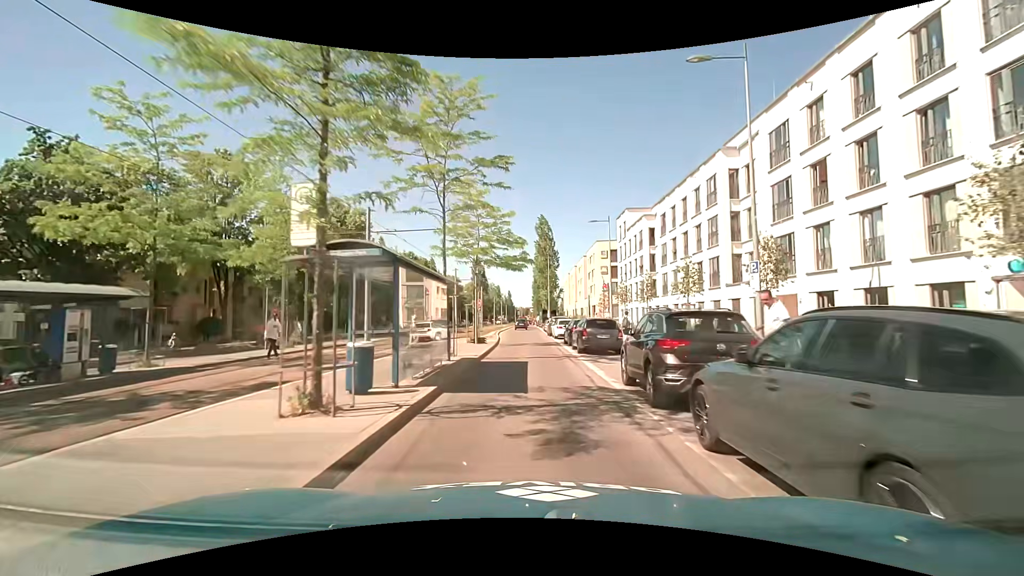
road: secondary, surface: asphalt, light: Day
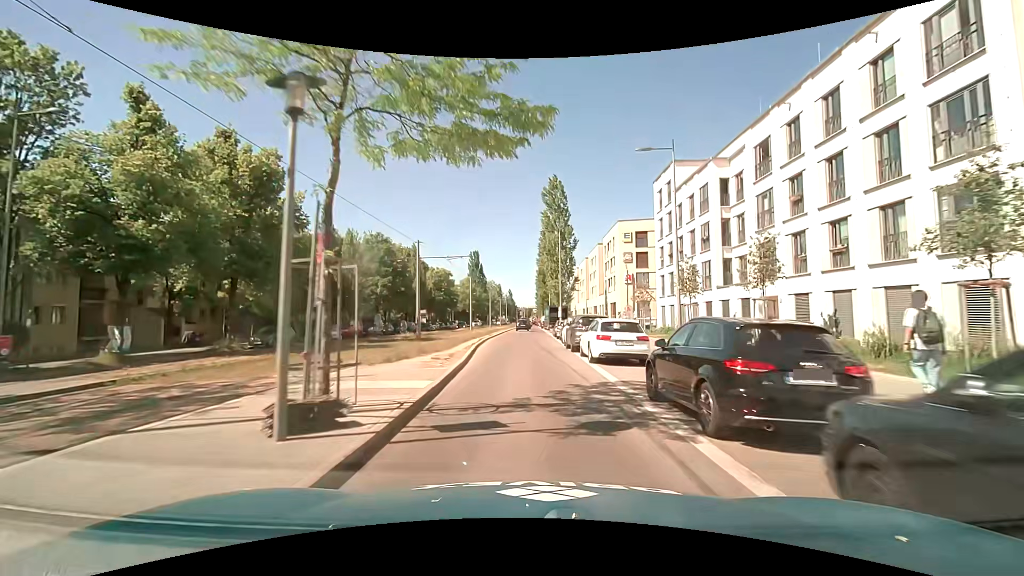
(+0.1, +19.8) m; 0°
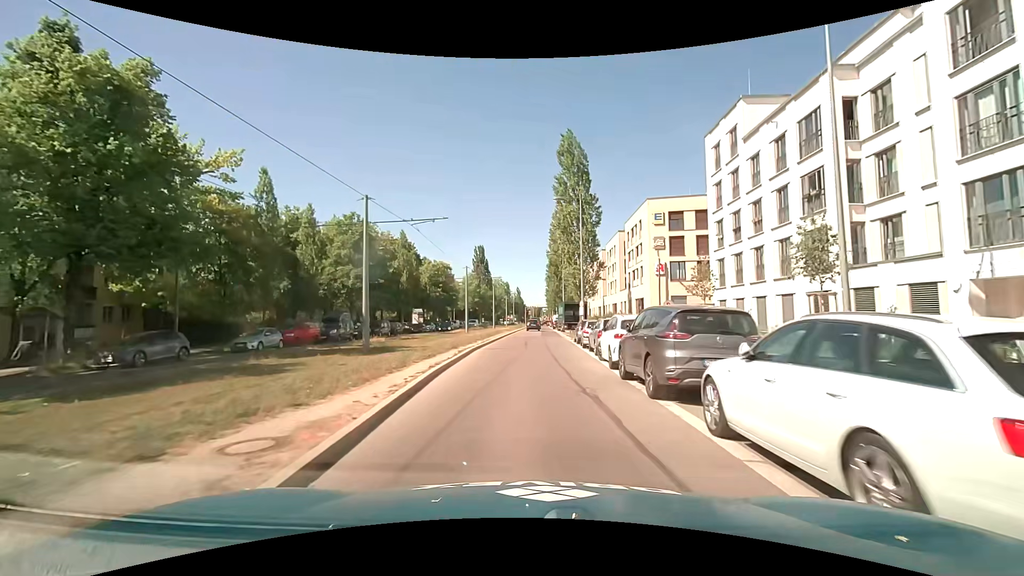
(-0.2, +12.9) m; -1°
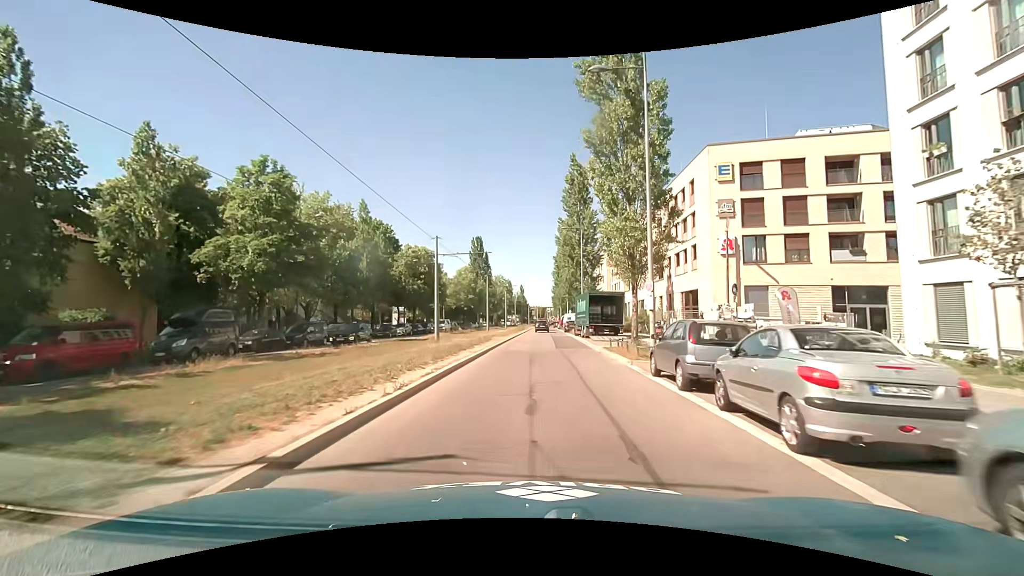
(-0.2, +19.2) m; -1°
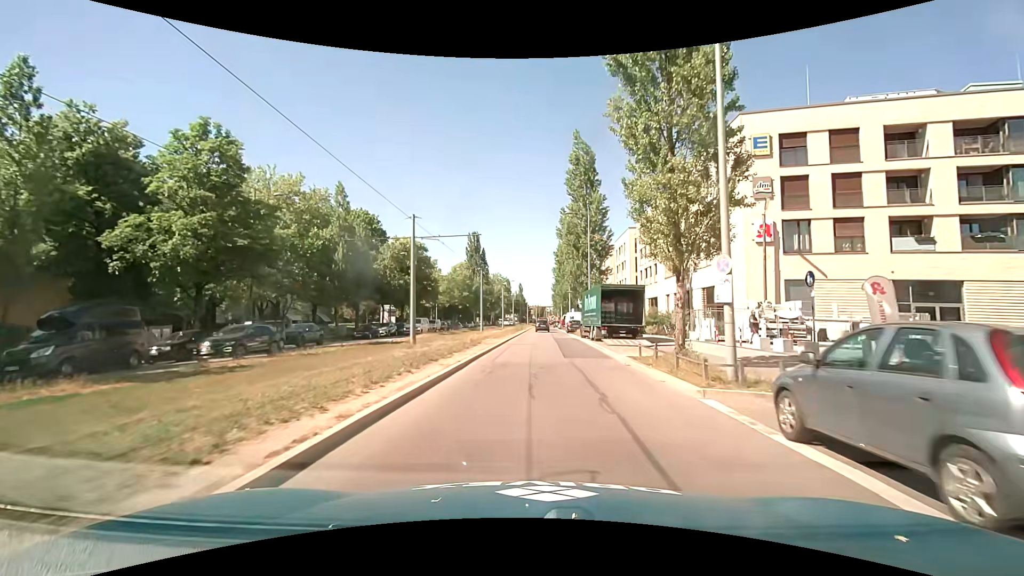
(0.0, +6.6) m; 0°
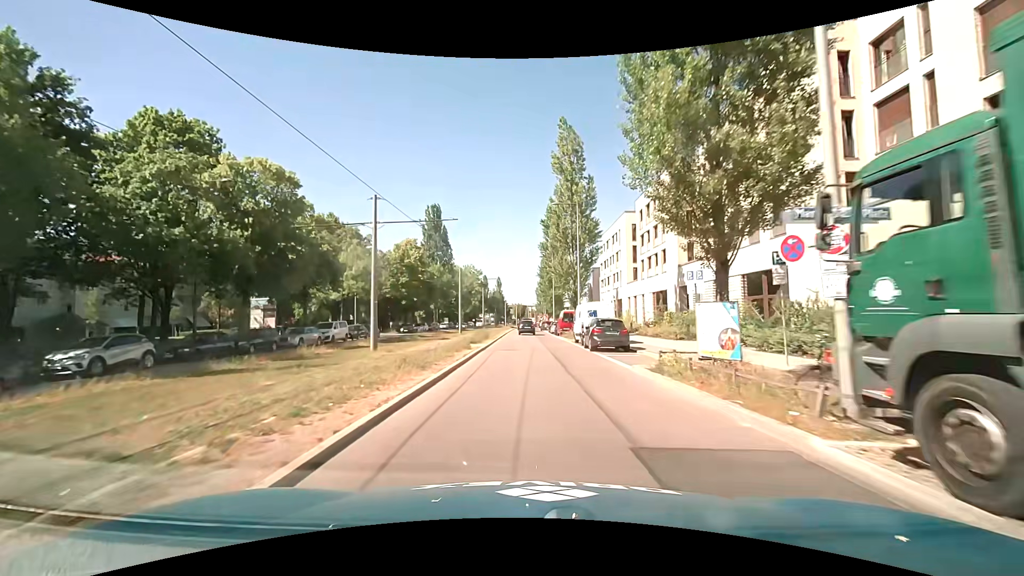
(+0.5, +34.7) m; +2°
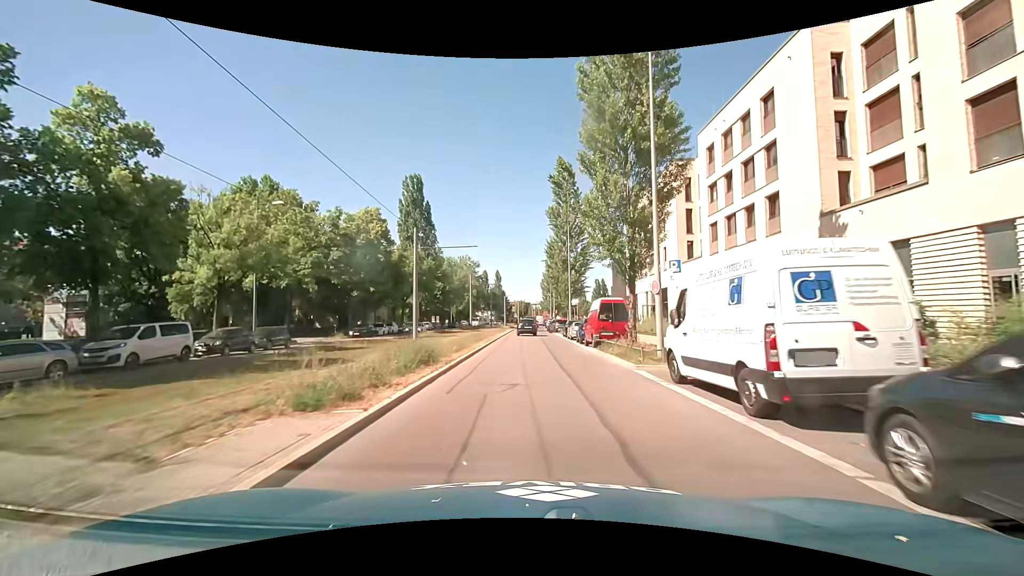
(-0.1, +22.1) m; -1°
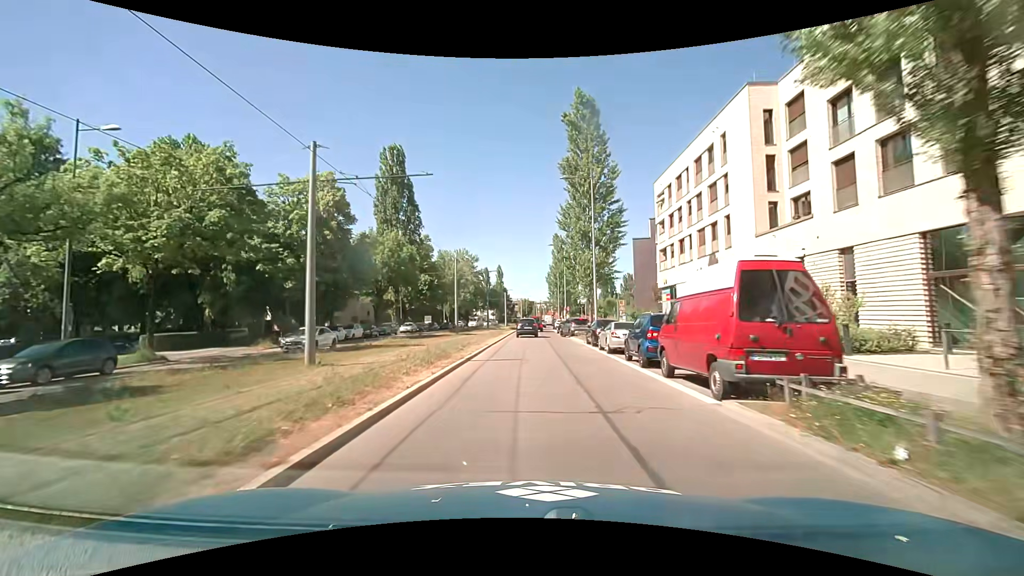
(0.0, +15.2) m; 0°
(0, +10) (0, +20) (0, +30) (0, +40) (0, +50) (0, +60) (+1, +70) (+1, +80) (+2, +90) (+2, +100) m
